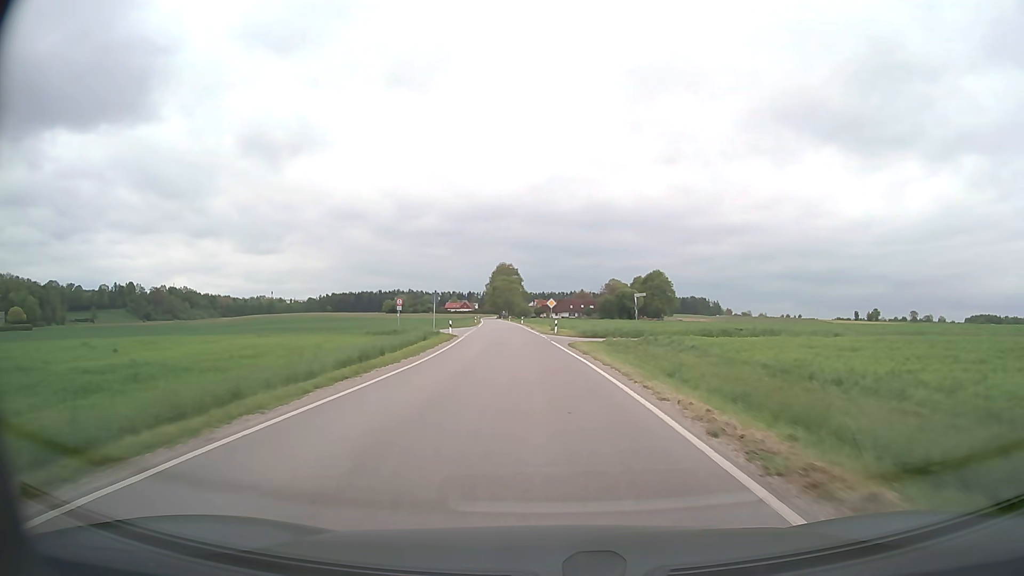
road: secondary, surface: asphalt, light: Day
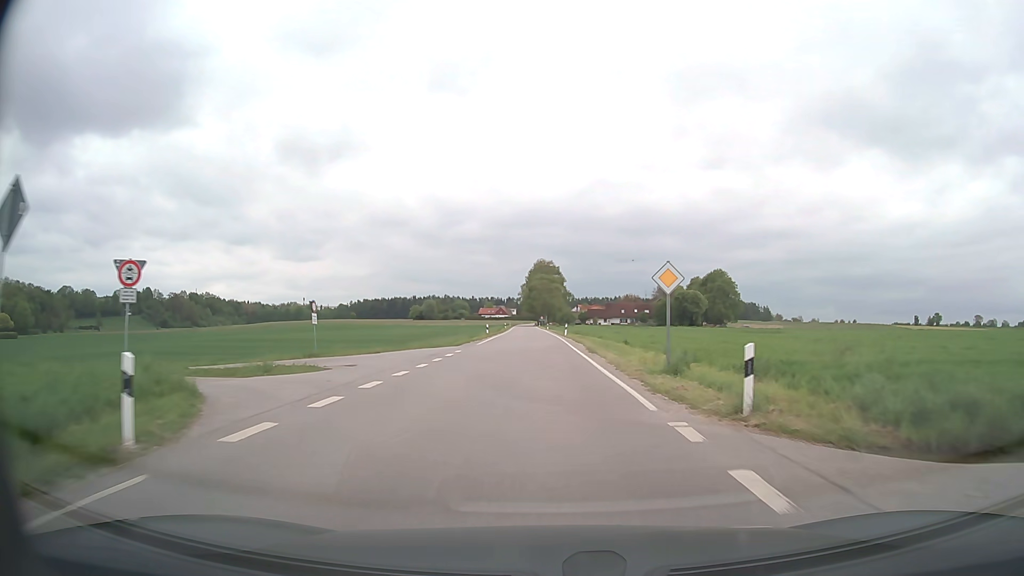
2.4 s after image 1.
(-1.6, +39.6) m; -4°
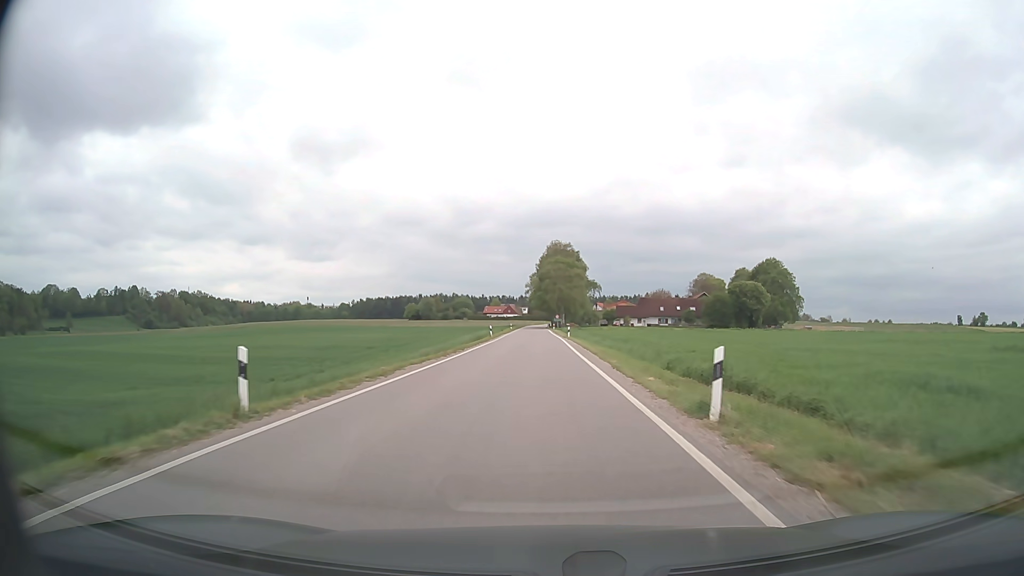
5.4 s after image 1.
(-0.4, +48.8) m; -1°
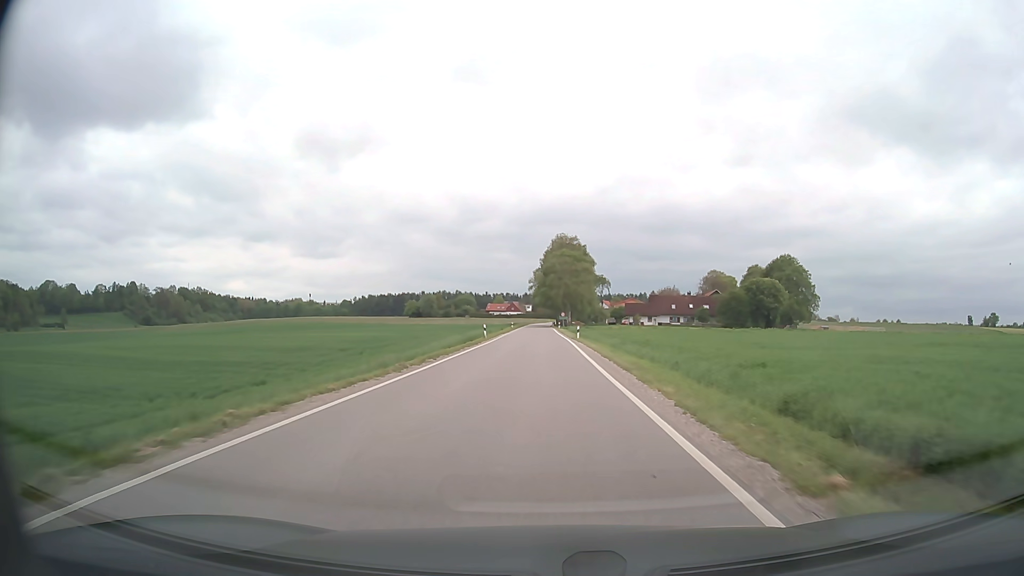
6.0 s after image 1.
(0.0, +9.6) m; 0°
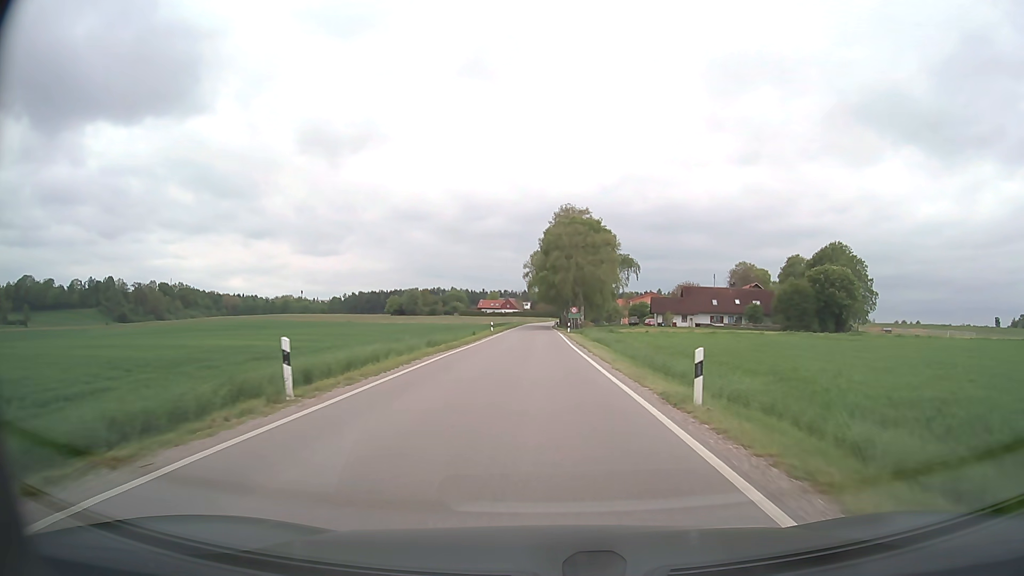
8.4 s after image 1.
(-0.1, +38.1) m; 0°
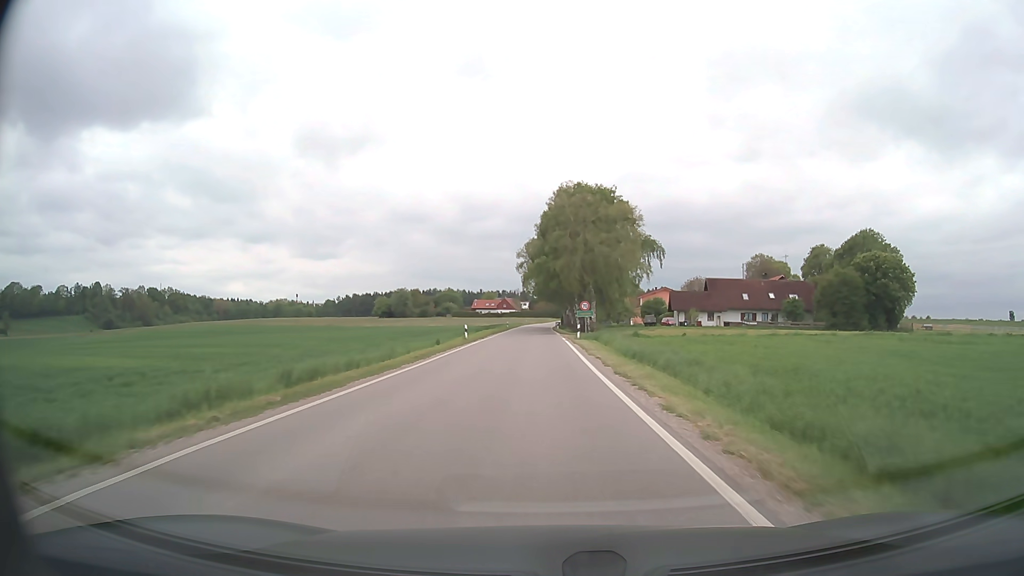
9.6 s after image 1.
(+0.1, +19.1) m; 0°
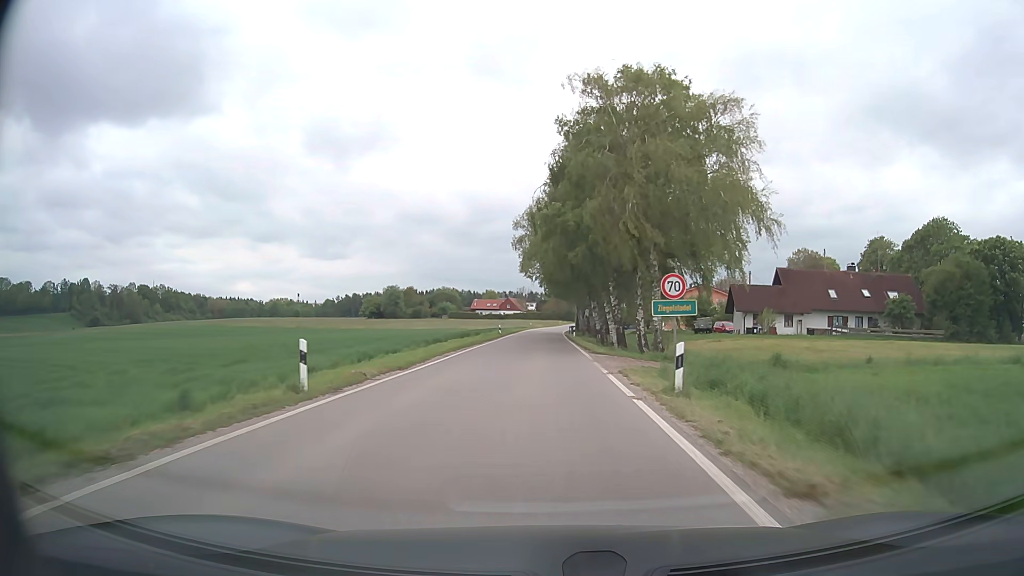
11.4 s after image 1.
(-0.3, +29.1) m; -1°
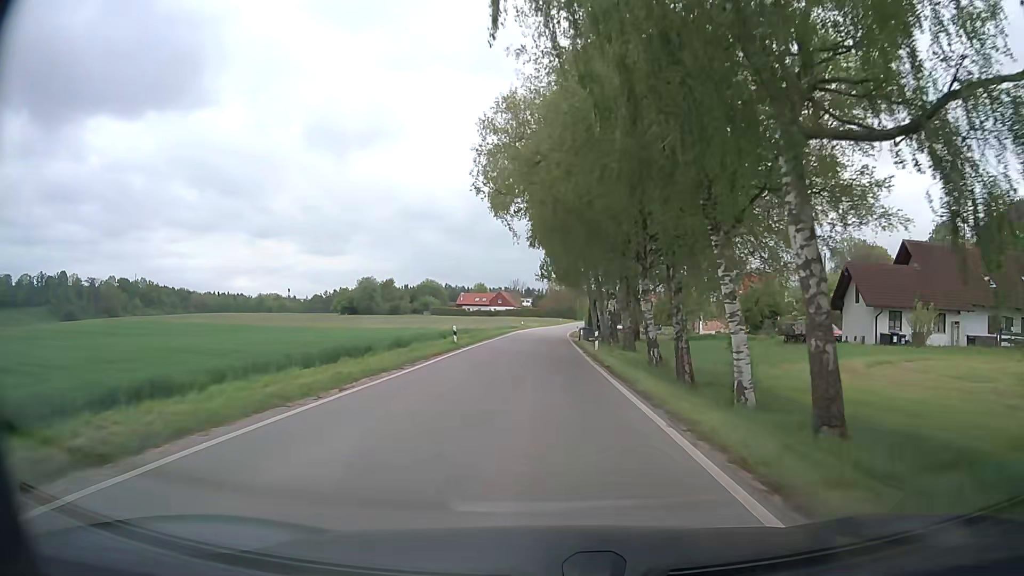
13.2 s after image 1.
(0.0, +29.0) m; +1°
(0, +10) (0, +20) (0, +30) (0, +40) (0, +50) (0, +60) (0, +70) (+1, +80) (+2, +90) (+2, +100) m
